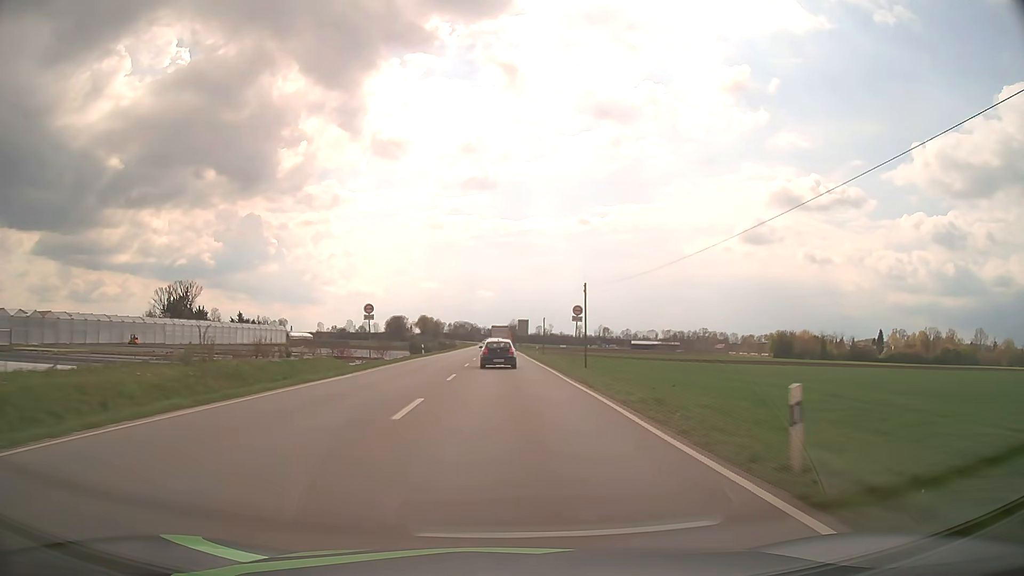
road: primary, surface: asphalt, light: Day
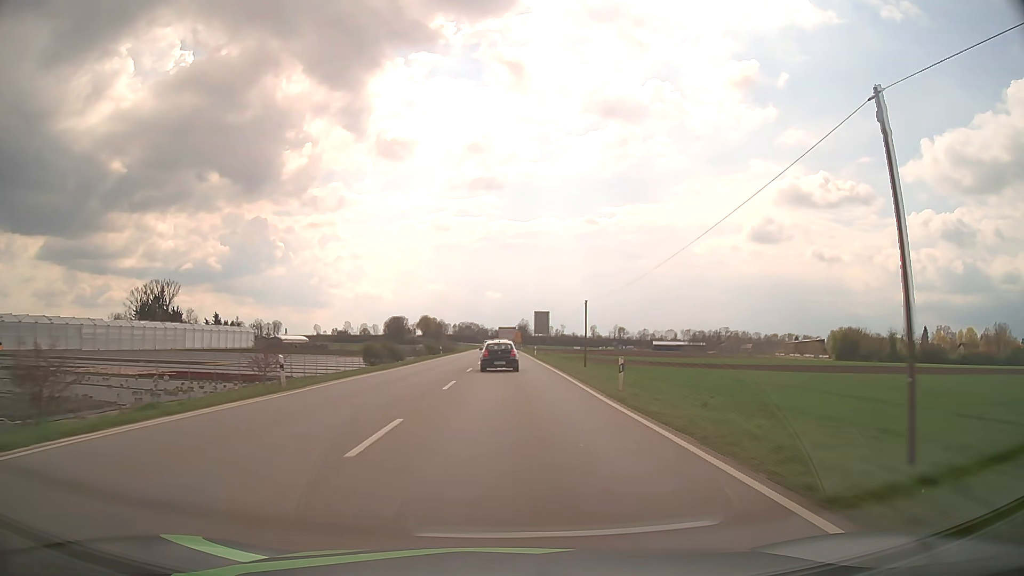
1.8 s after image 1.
(-0.3, +40.0) m; -1°
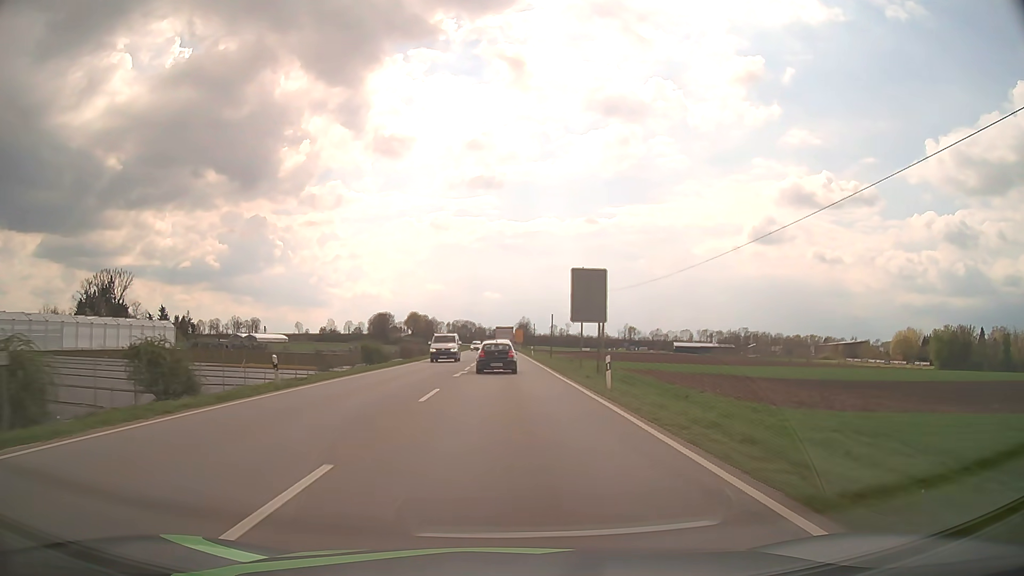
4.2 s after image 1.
(+0.1, +52.2) m; 0°
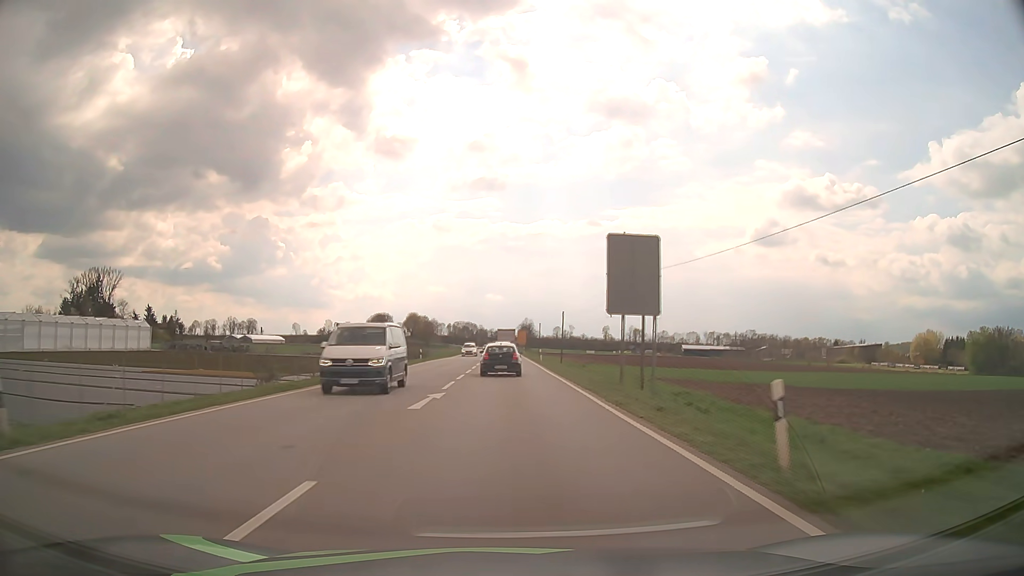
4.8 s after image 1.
(0.0, +12.8) m; 0°
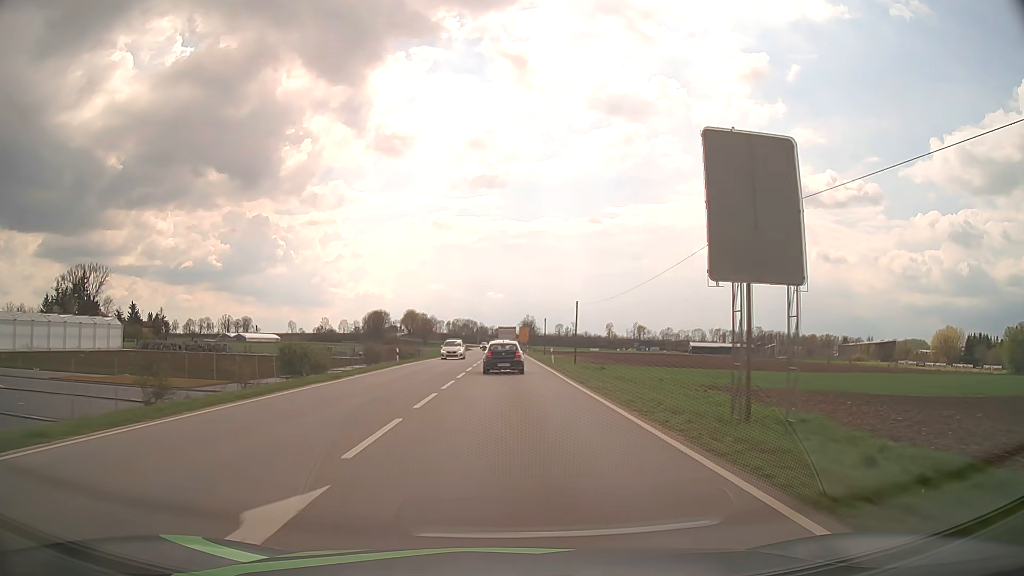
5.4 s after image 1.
(0.0, +12.7) m; 0°
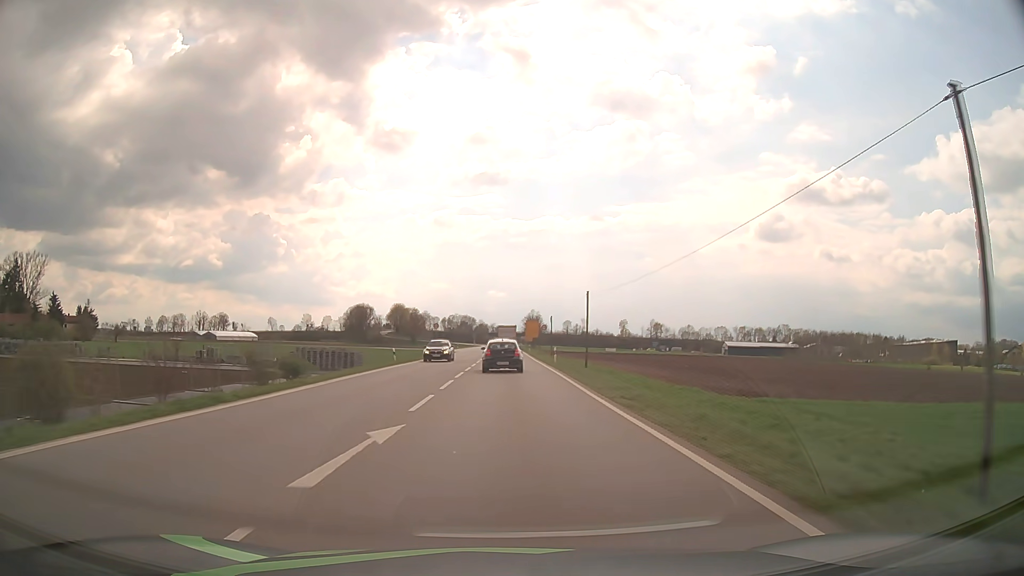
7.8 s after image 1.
(+0.1, +50.6) m; 0°
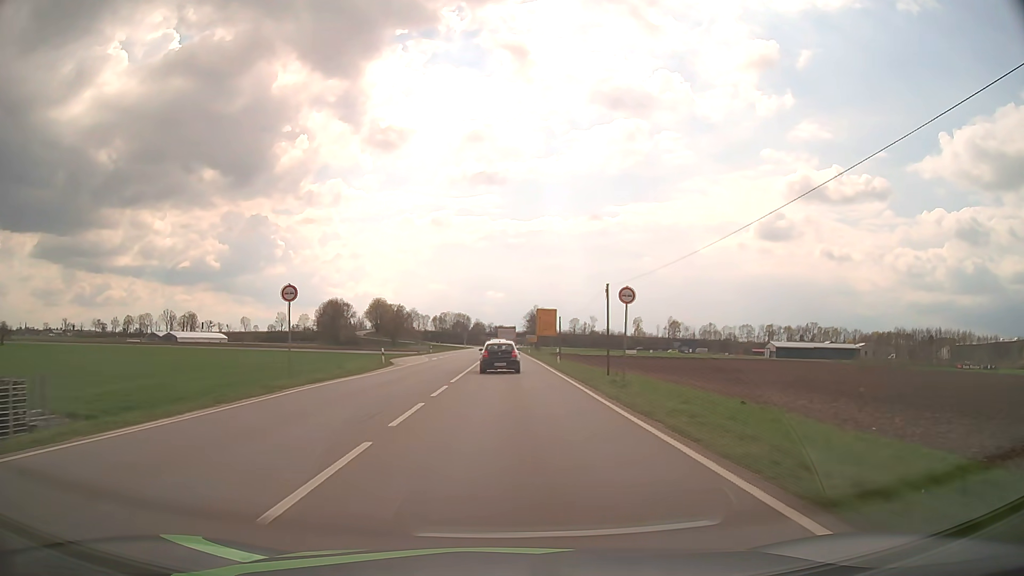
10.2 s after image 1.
(+0.1, +50.2) m; 0°
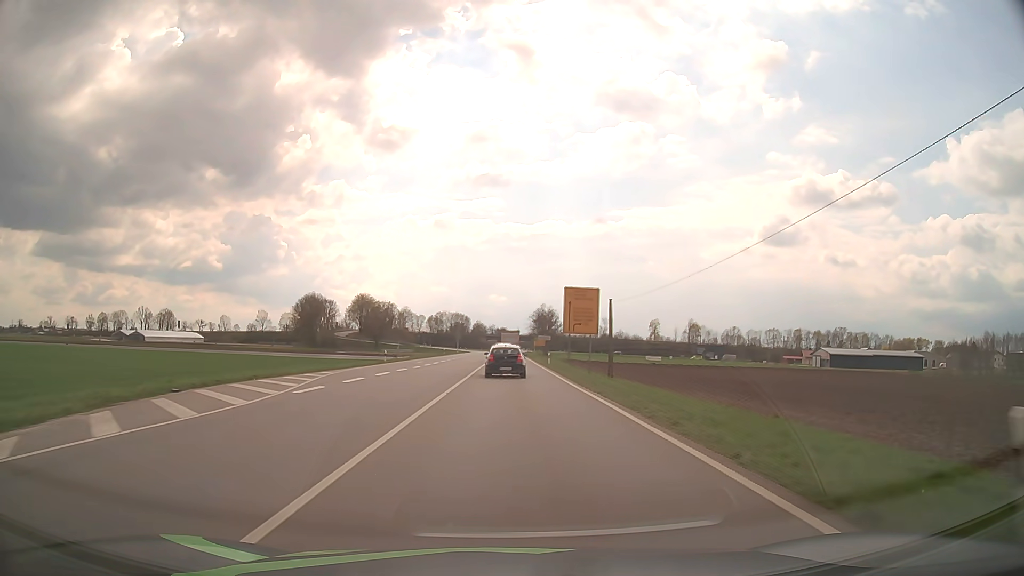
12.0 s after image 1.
(-0.1, +37.4) m; 0°
(0, +10) (0, +20) (0, +30) (0, +40) (0, +50) (0, +60) (0, +70) (+1, +80) (+1, +90) (+1, +100) m
